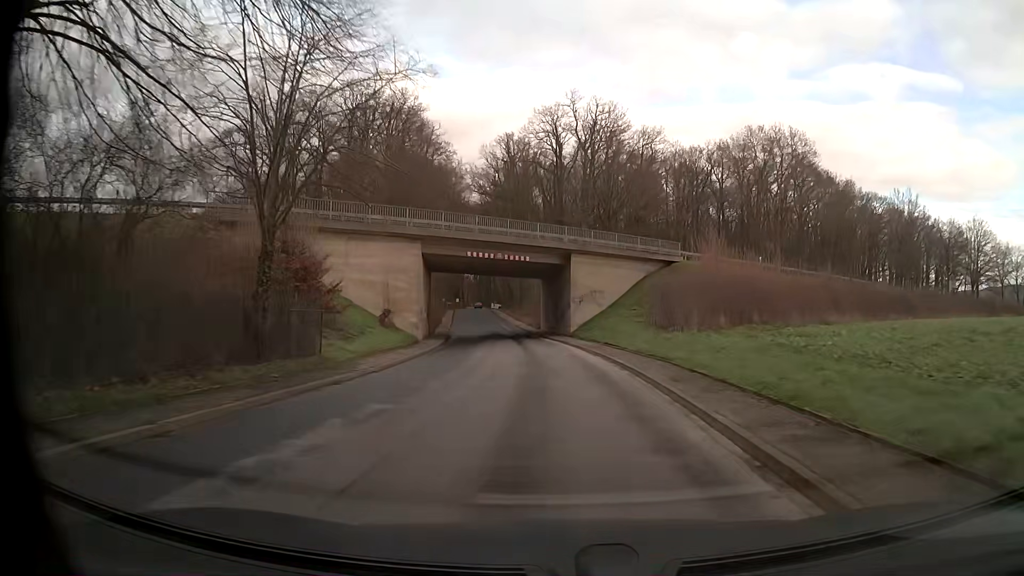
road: unclassified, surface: asphalt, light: Day
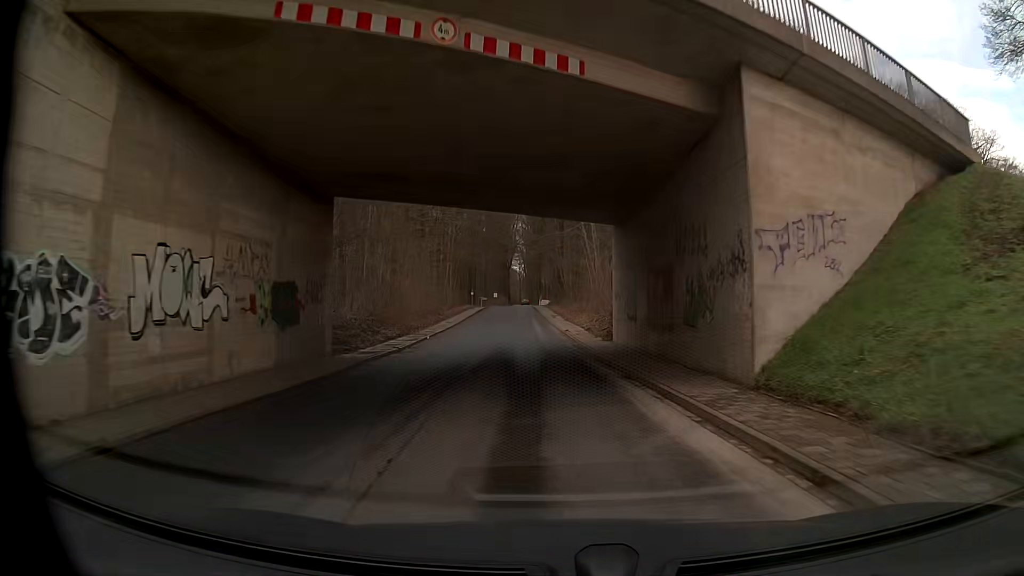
(-1.2, +32.2) m; -5°
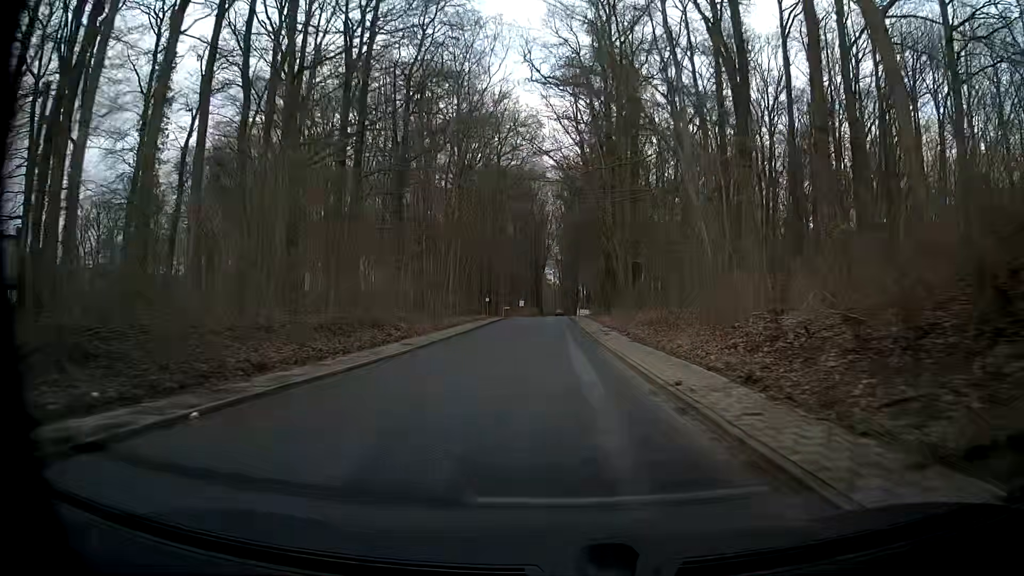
(-1.2, +24.0) m; -3°
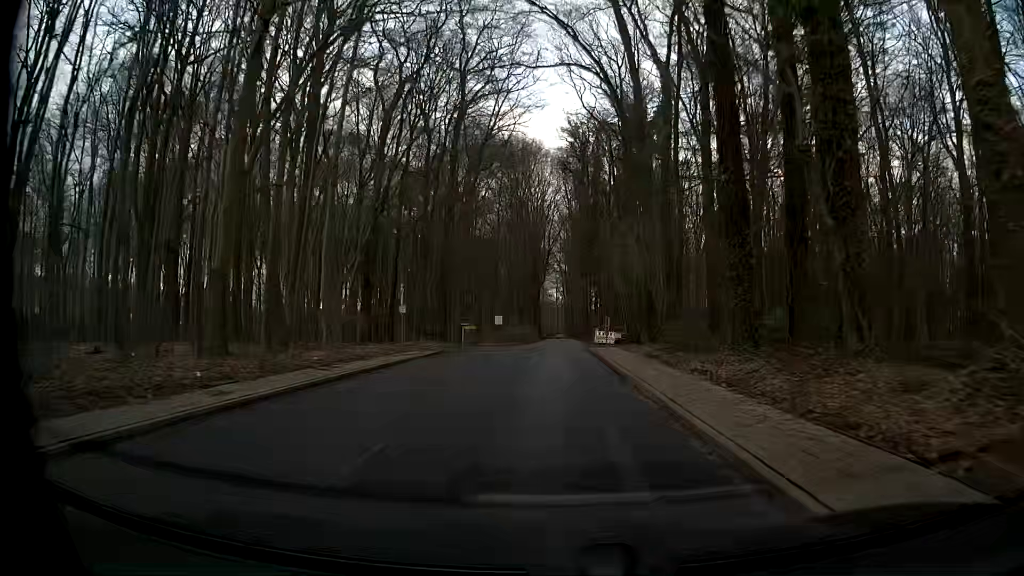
(+0.4, +39.7) m; 0°
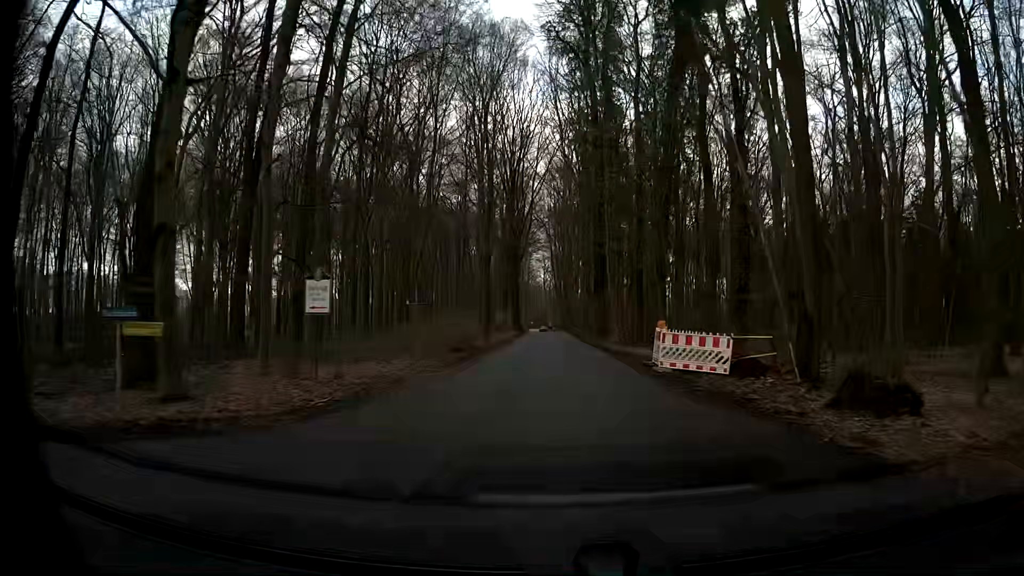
(+0.2, +38.8) m; +2°
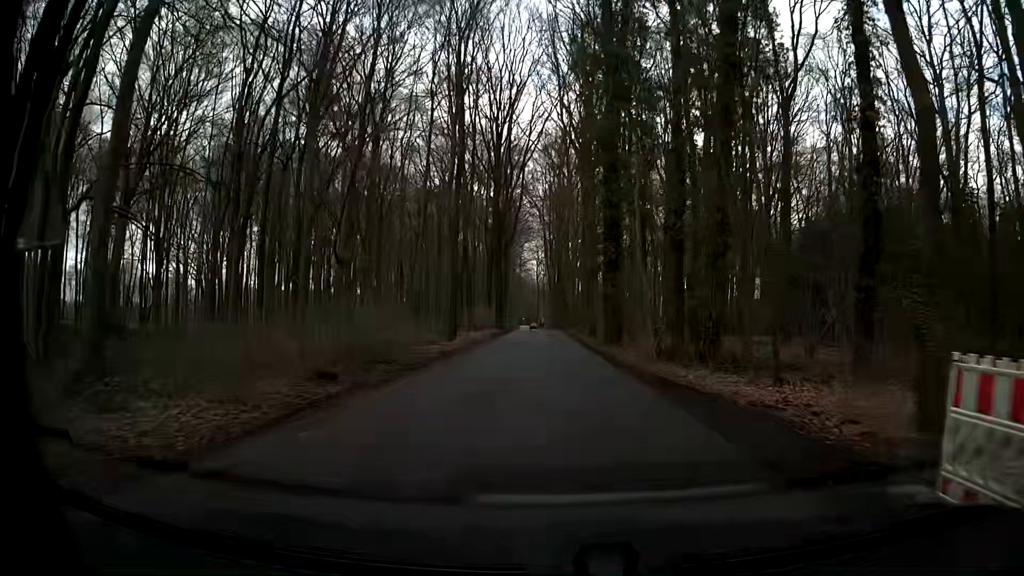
(-0.1, +15.5) m; 0°
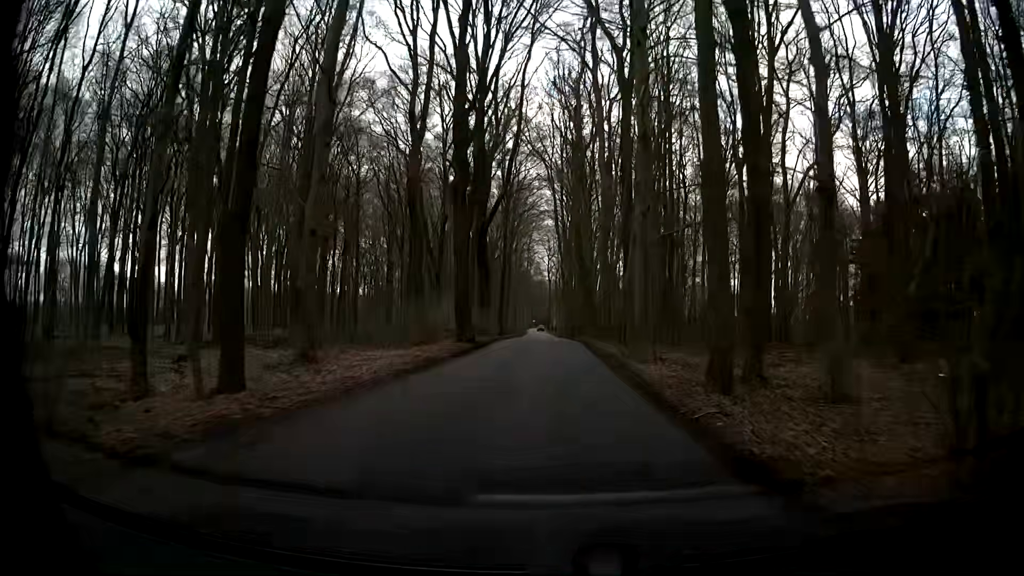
(-0.3, +31.2) m; 0°
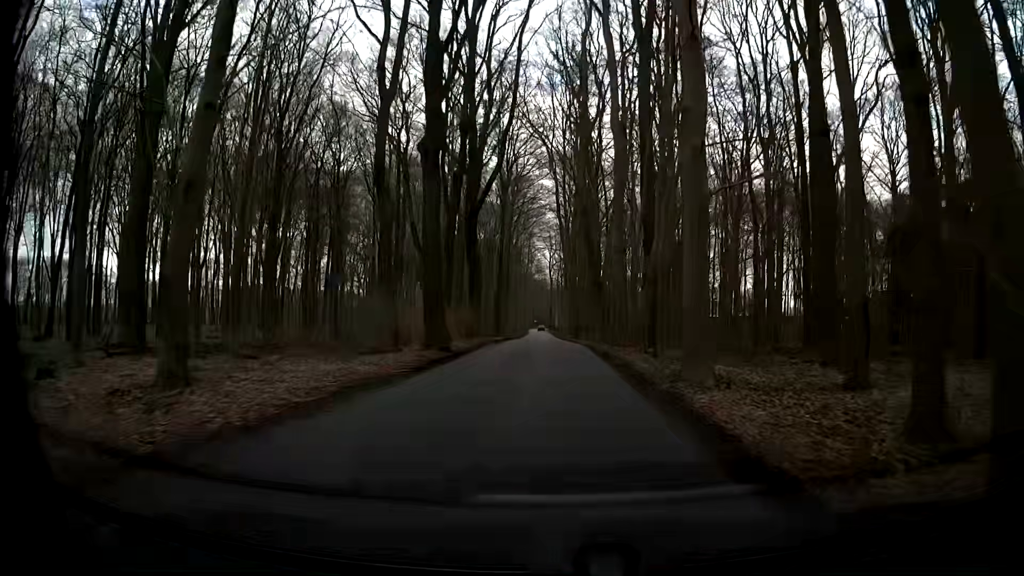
(-0.2, +8.0) m; -2°
(0, +10) (-1, +20) (-1, +30) (-1, +40) (-1, +50) (-1, +60) (-1, +70) (-1, +80) (-2, +90) (-2, +100) m
